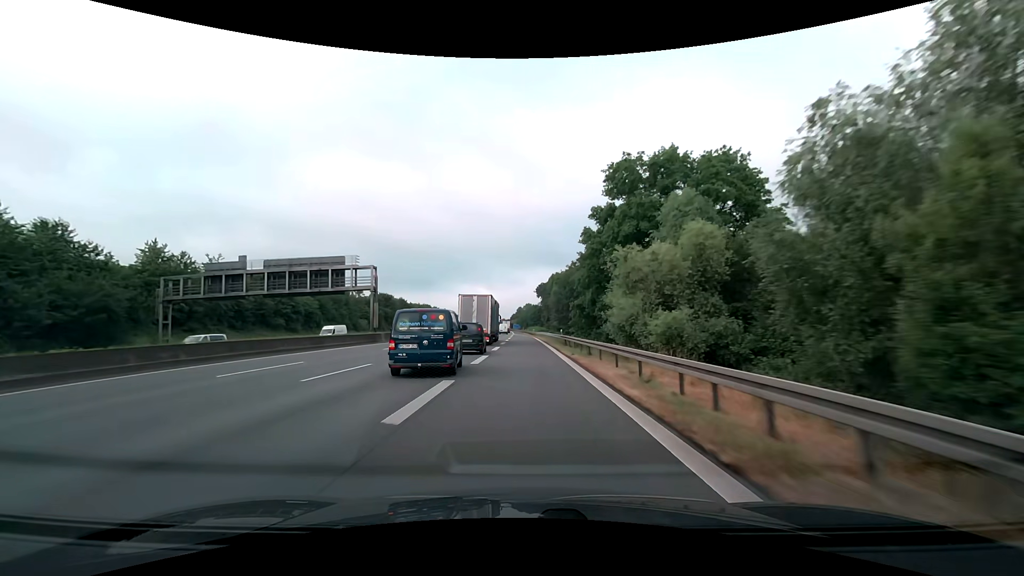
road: motorway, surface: asphalt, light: Day
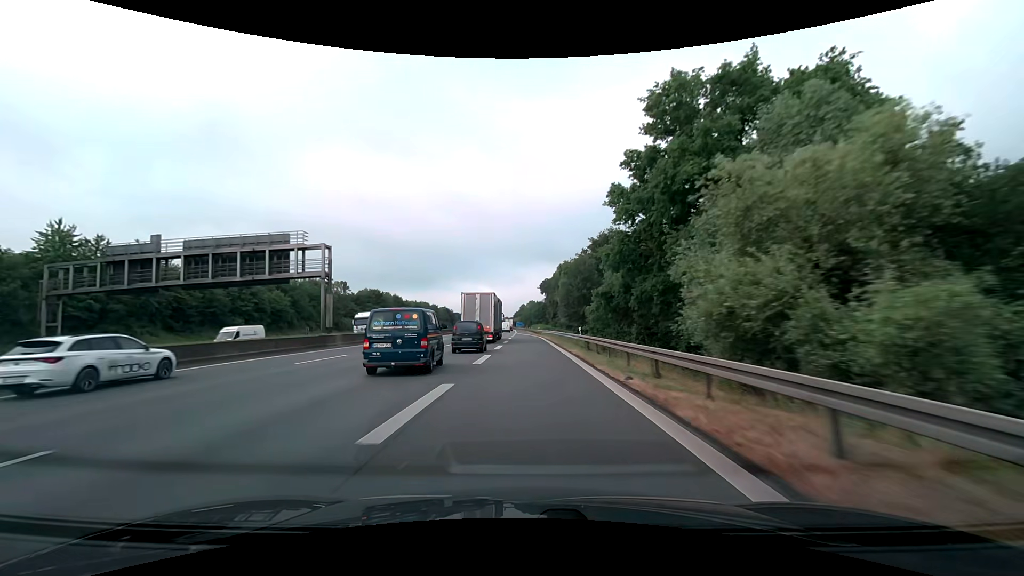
(0.0, +13.3) m; 0°
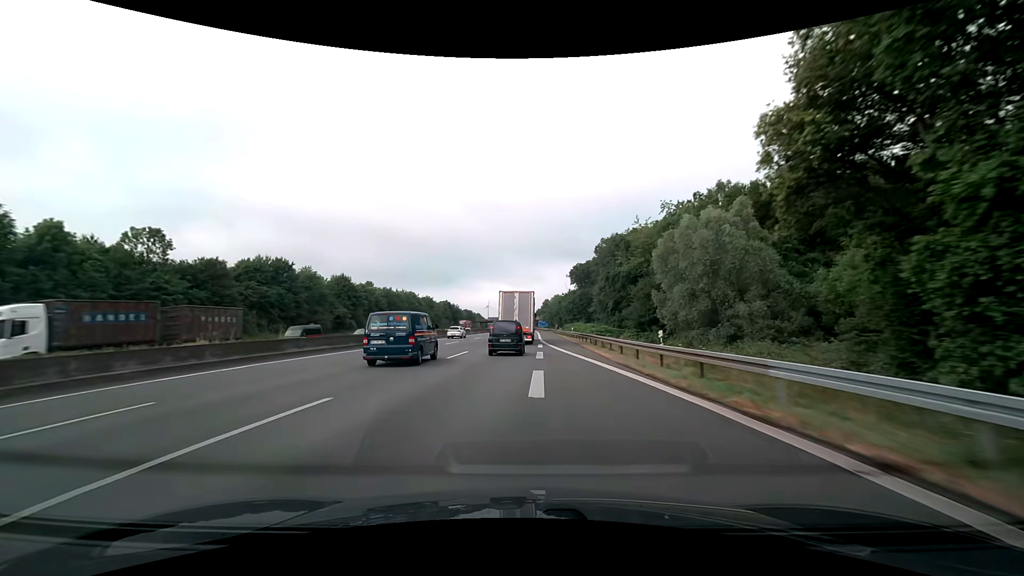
(-1.1, +68.8) m; -2°
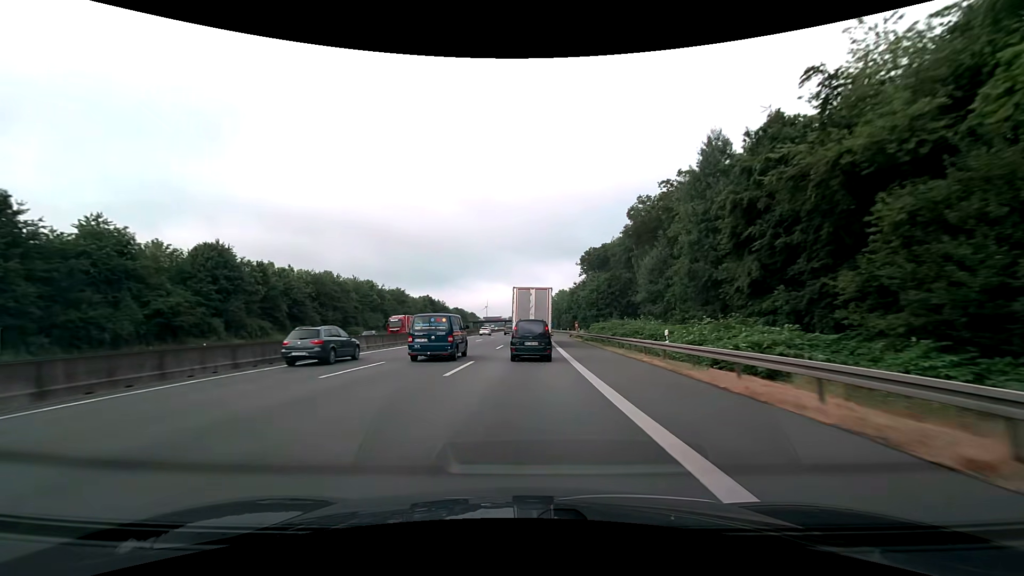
(0.0, +44.1) m; 0°
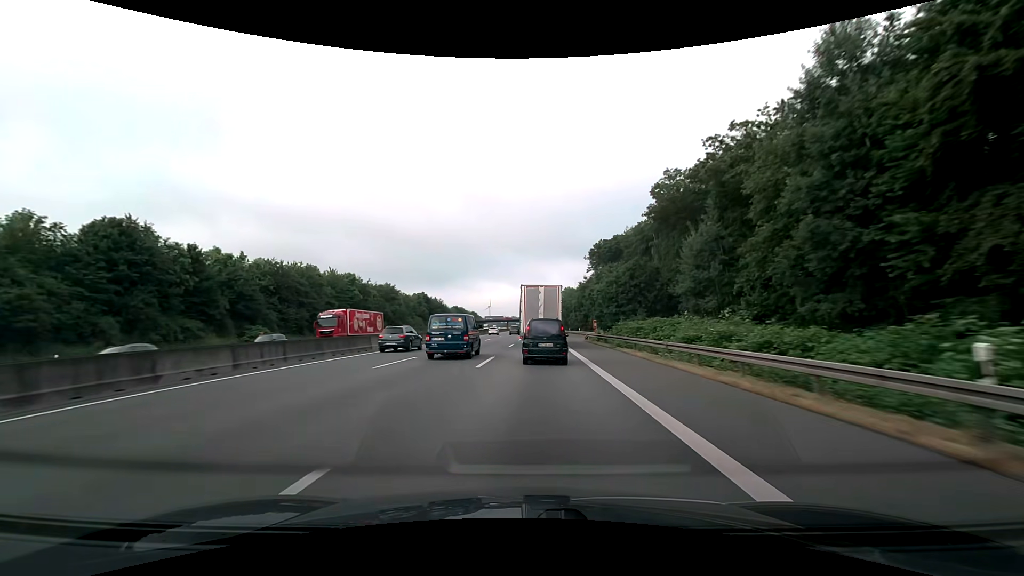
(0.0, +15.2) m; 0°
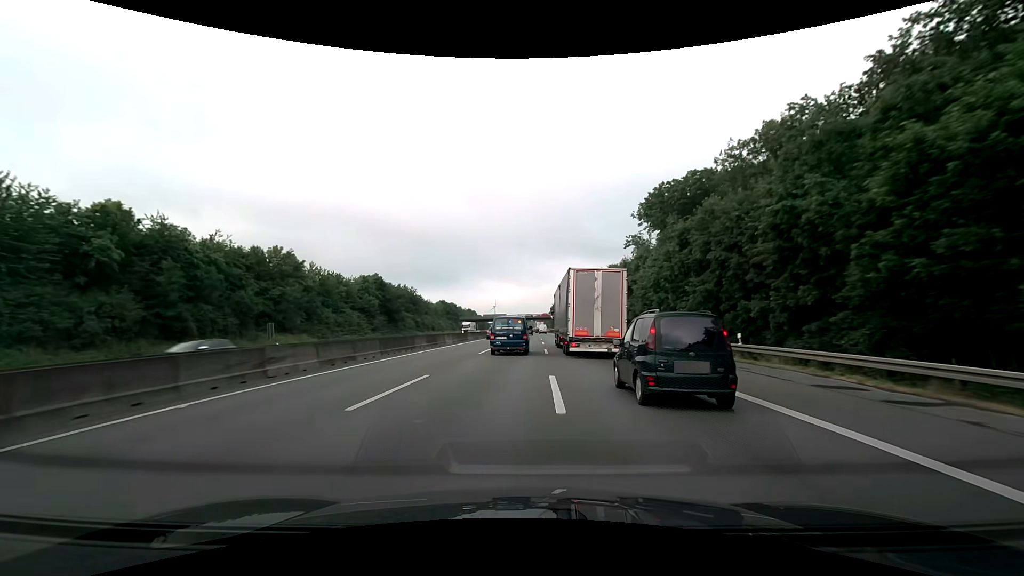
(-0.7, +62.7) m; -1°
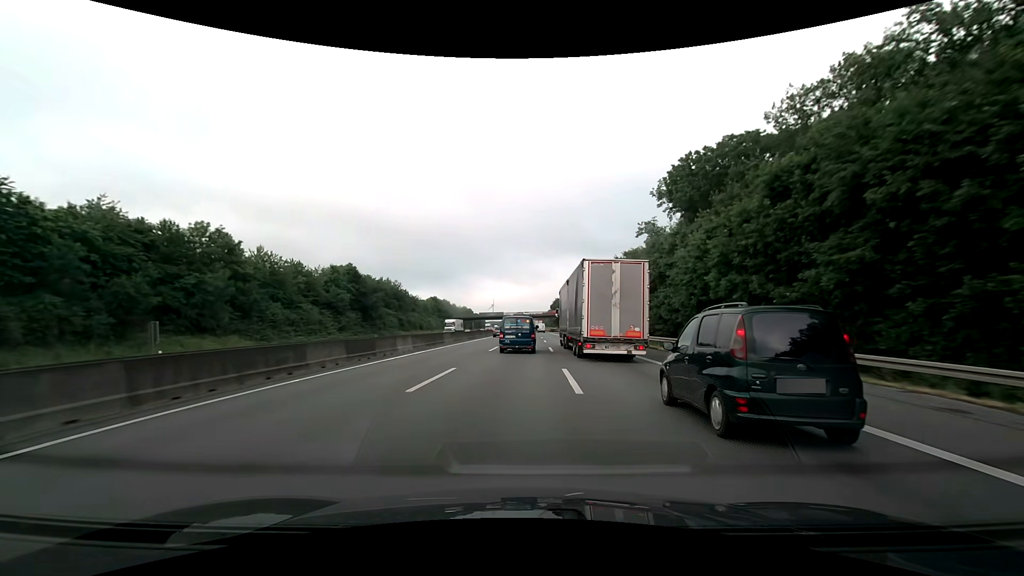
(0.0, +16.0) m; 0°
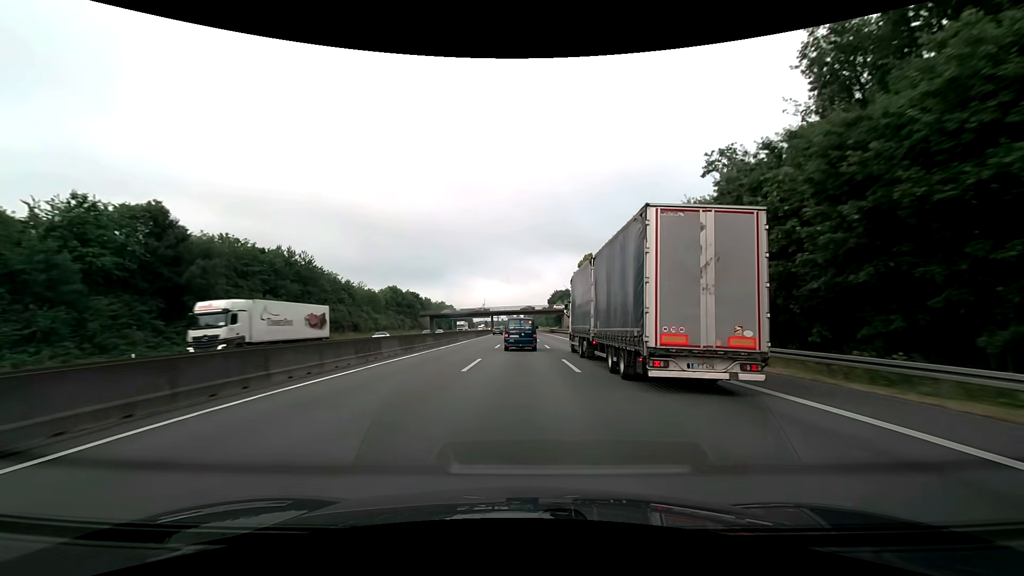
(+0.5, +49.1) m; +1°
(0, +10) (0, +20) (0, +30) (0, +40) (0, +50) (0, +60) (0, +70) (0, +80) (-1, +90) (-1, +100) m
